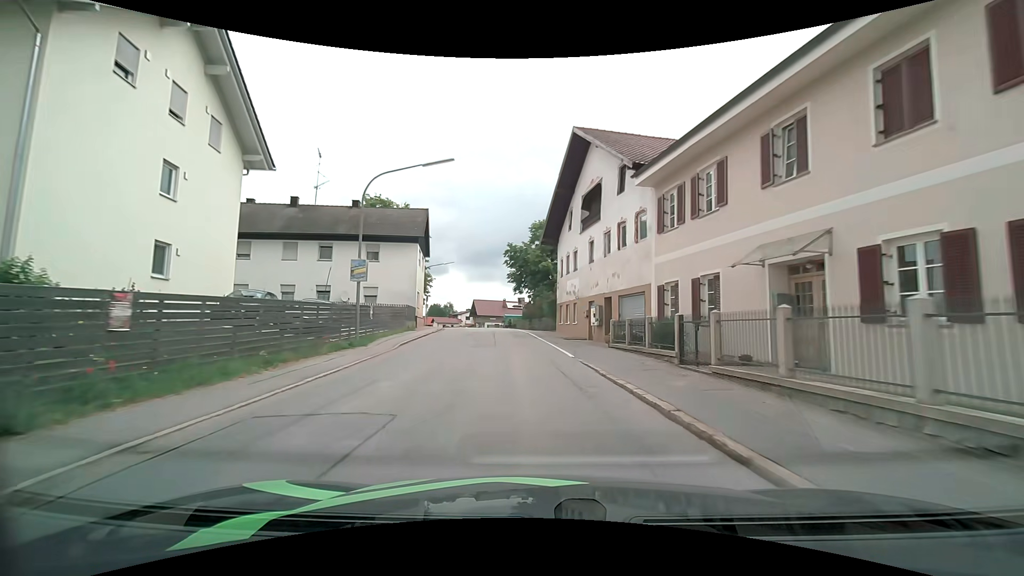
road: secondary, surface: asphalt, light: Day
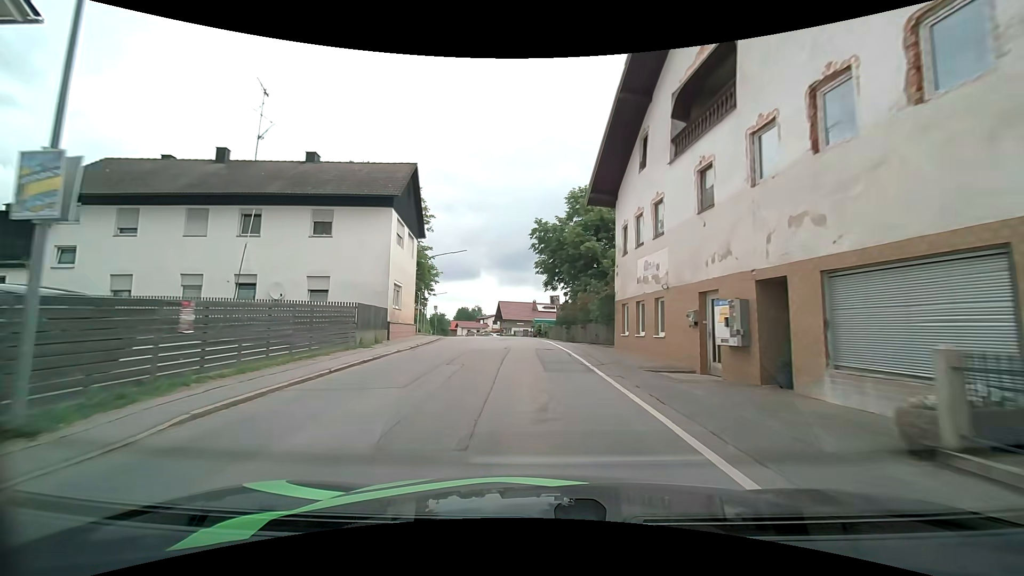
(-0.5, +14.2) m; -4°
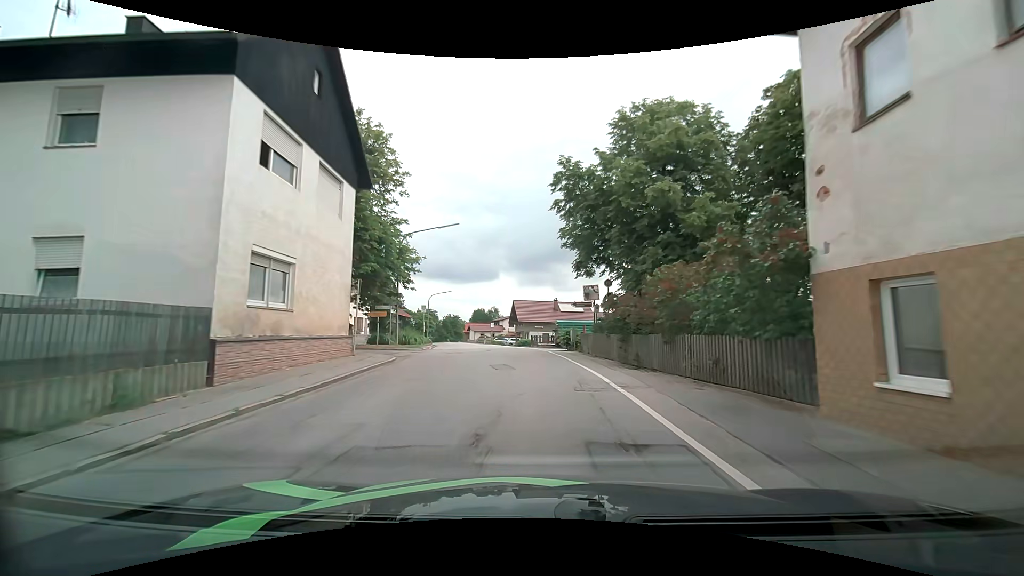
(-0.2, +14.1) m; -2°
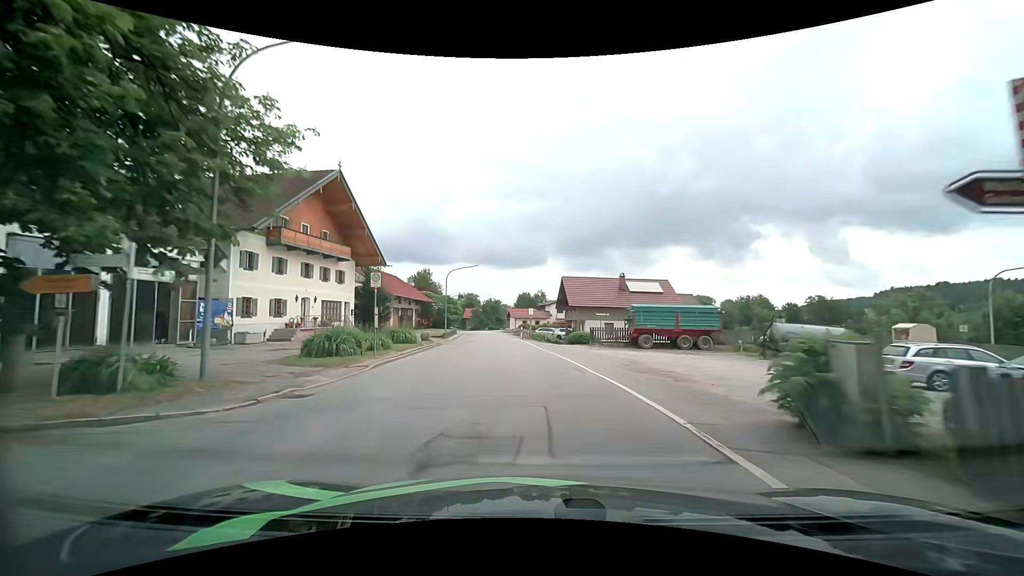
(-0.9, +21.0) m; -6°
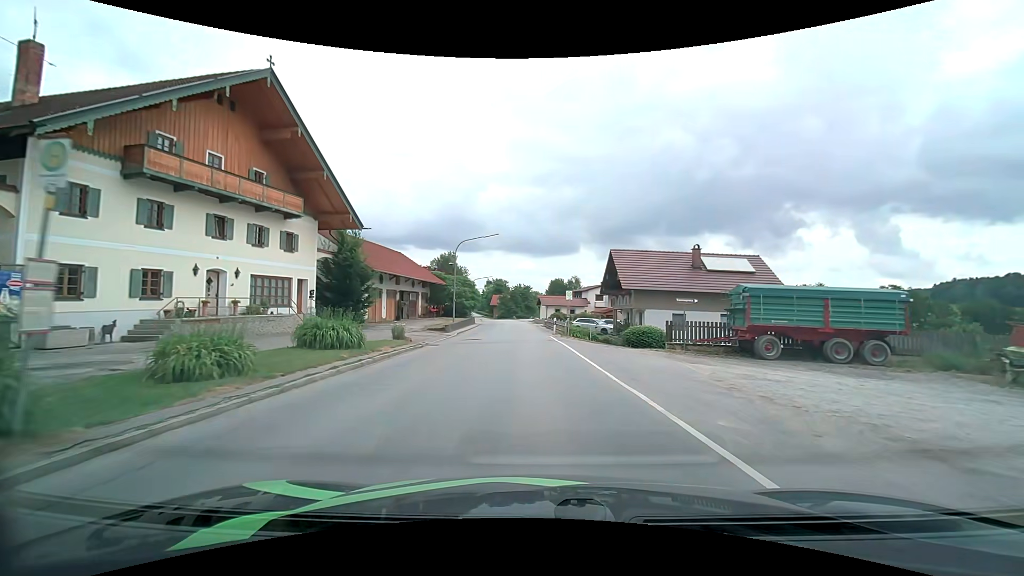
(-0.4, +14.2) m; -3°
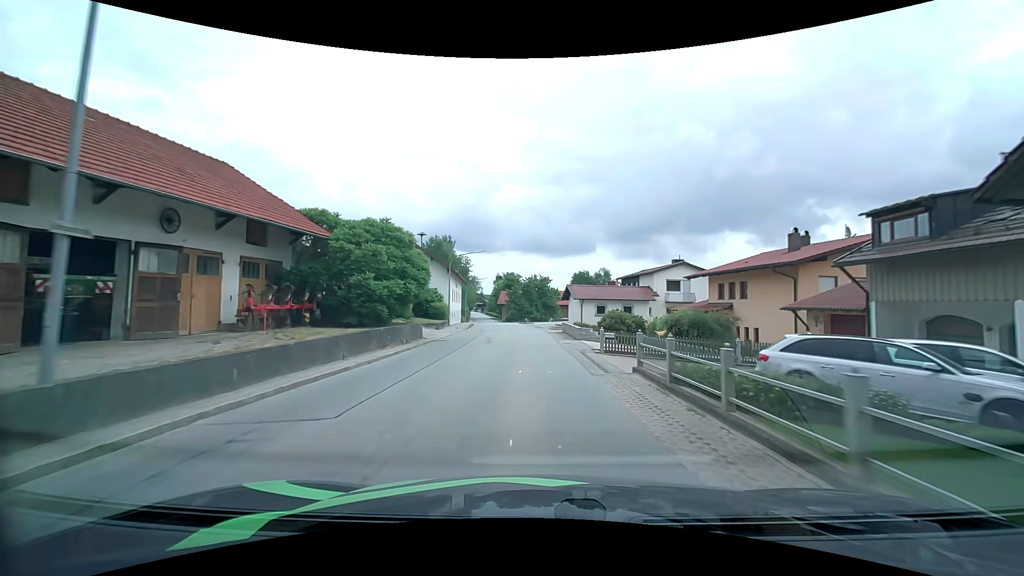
(-1.0, +36.9) m; -2°
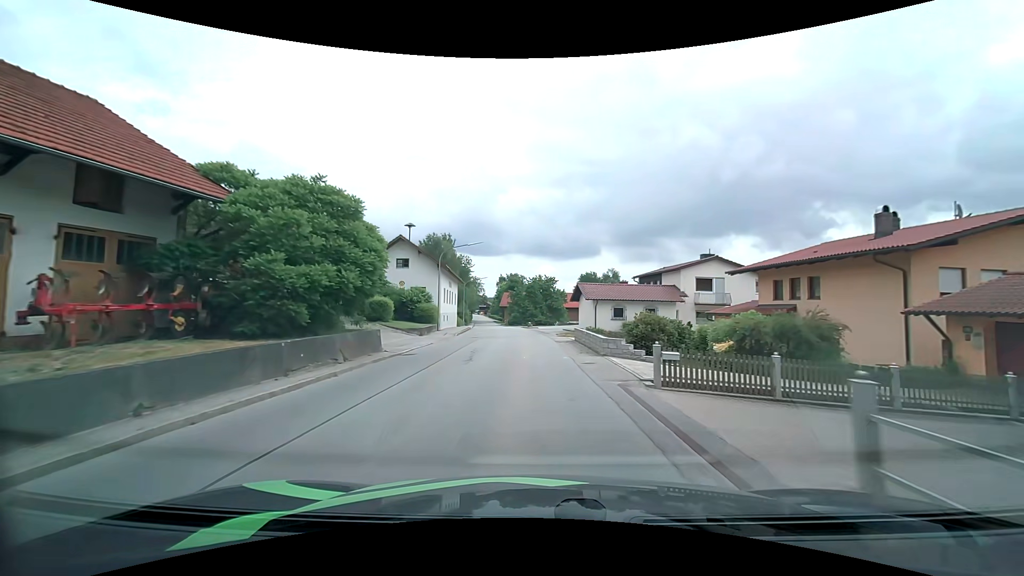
(0.0, +7.6) m; -1°
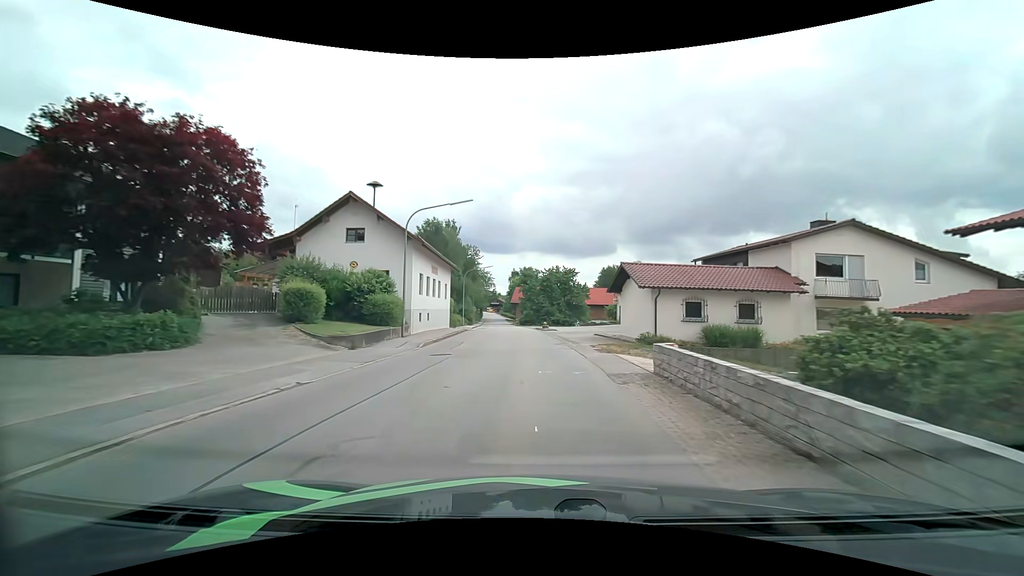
(-0.2, +15.4) m; -1°
(0, +10) (0, +20) (-1, +30) (-1, +40) (-2, +50) (-3, +60) (-4, +70) (-5, +80) (-5, +90) (-6, +100) m
